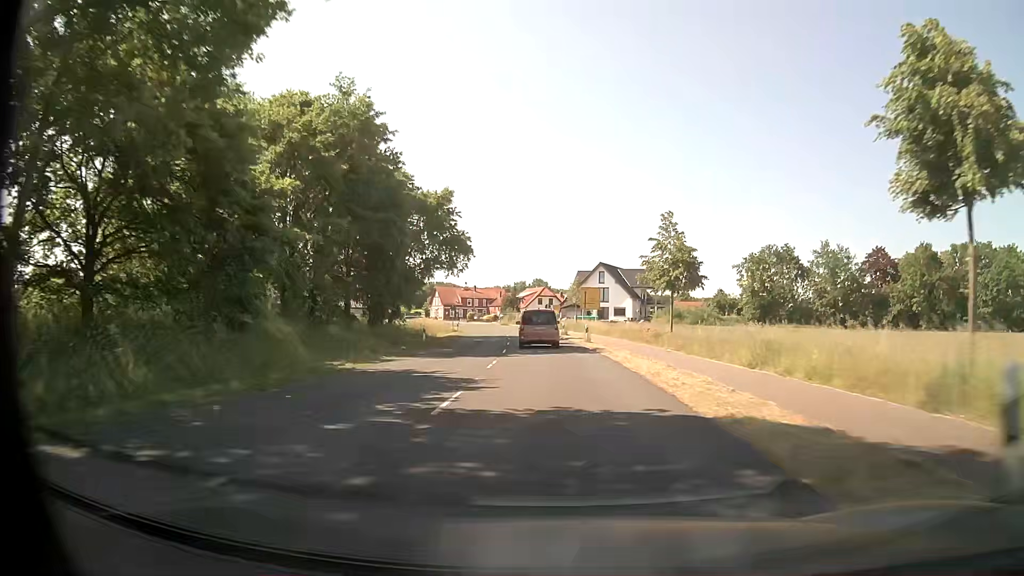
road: secondary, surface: asphalt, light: Day
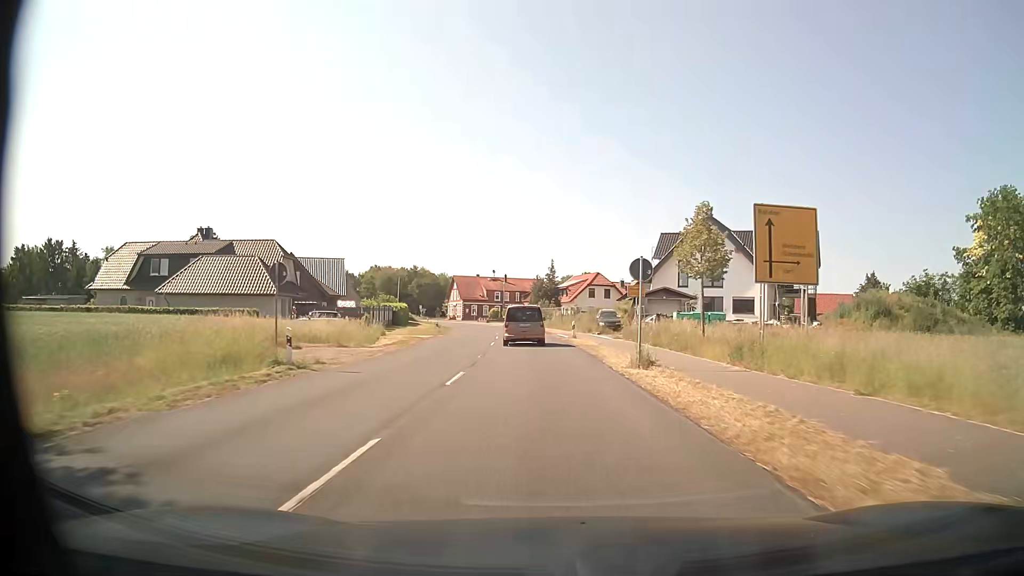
(-1.5, +50.5) m; -4°
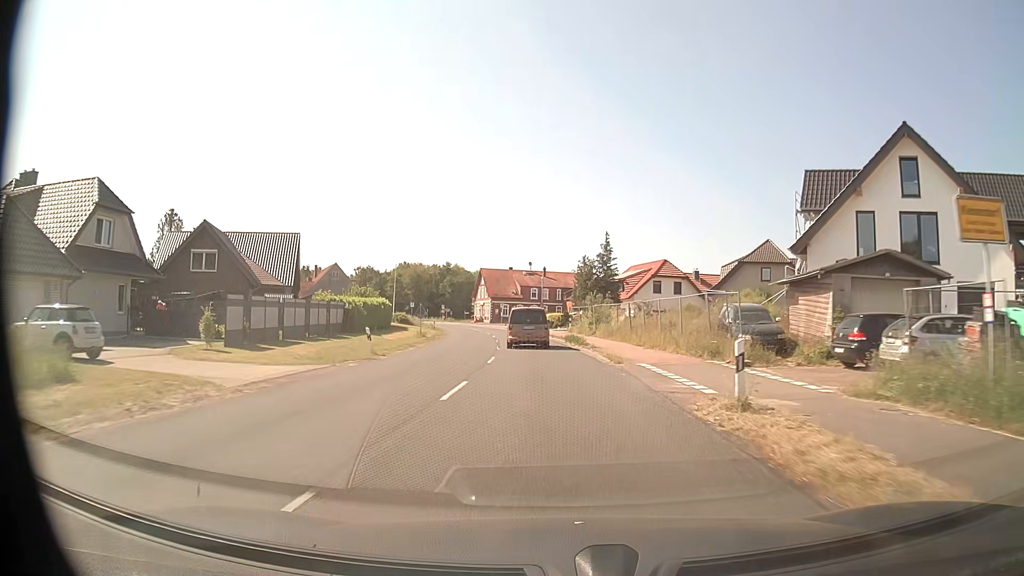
(-0.9, +29.5) m; -4°
(0, +10) (0, +20) (-1, +30) (-2, +40) (-3, +50) (-4, +60) (-6, +70) (-8, +79) (-11, +89) (-13, +99) m
